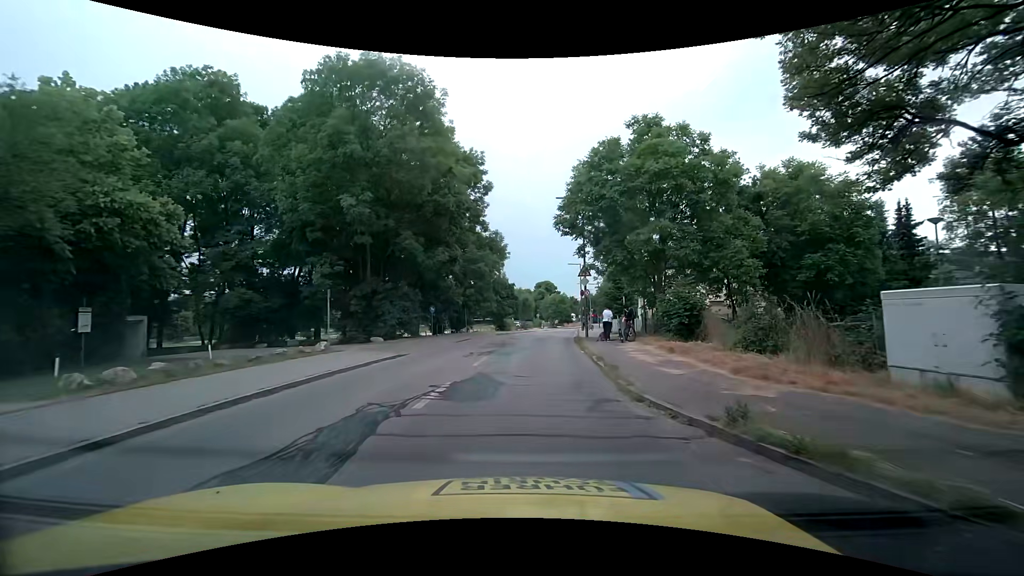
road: tertiary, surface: asphalt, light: Day
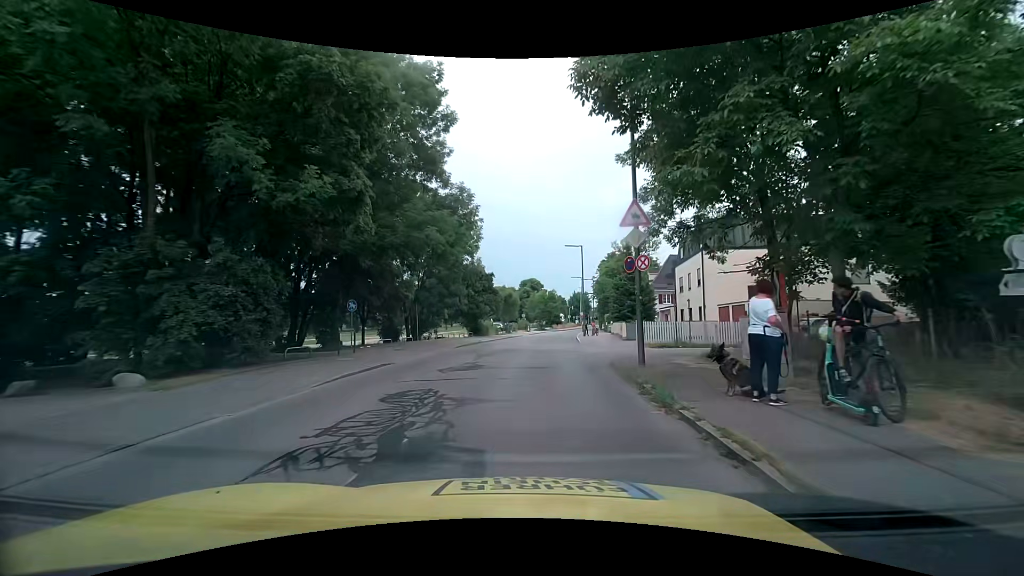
(+0.2, +16.7) m; +2°
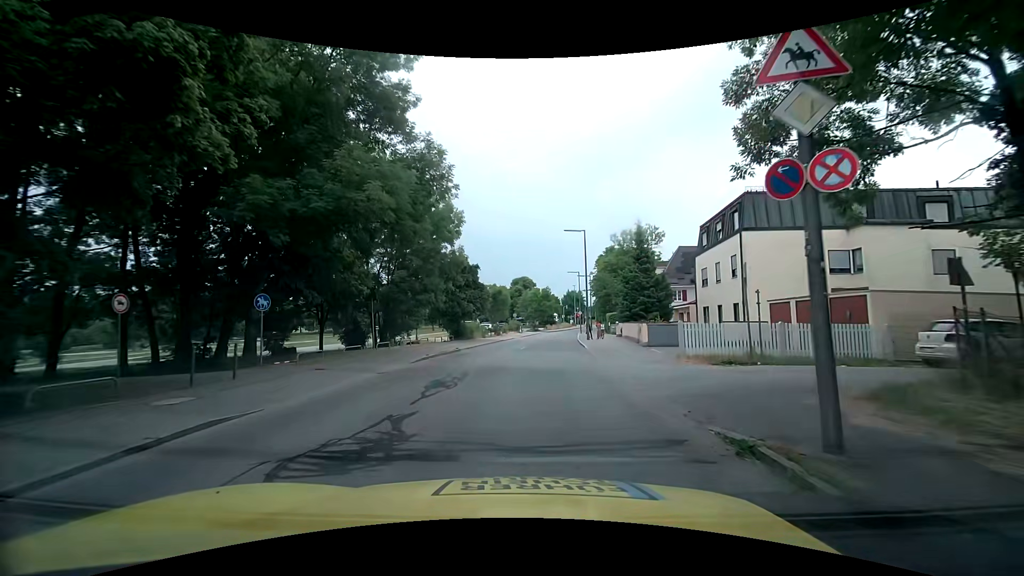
(-0.1, +8.1) m; 0°
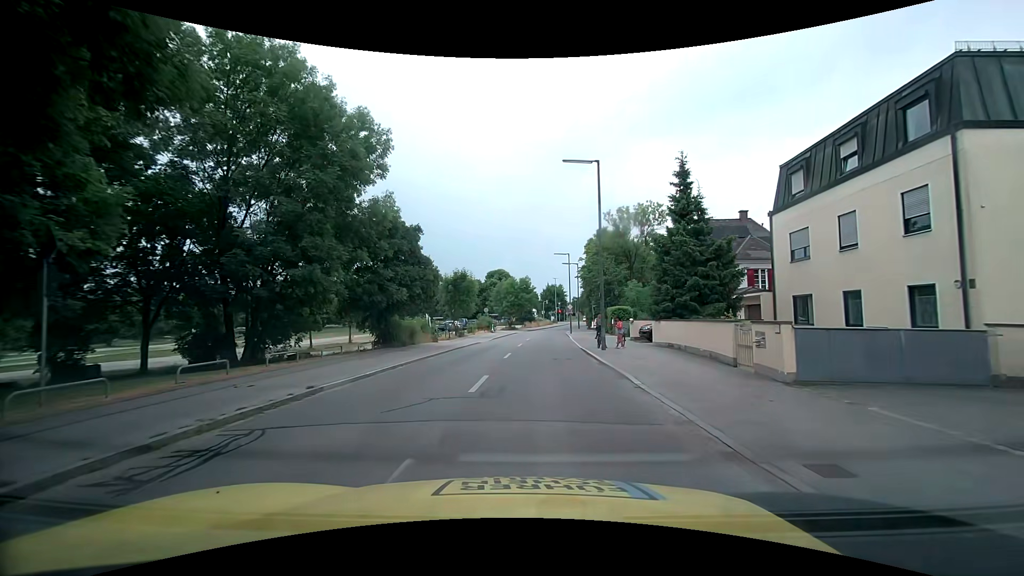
(+0.4, +16.4) m; +2°
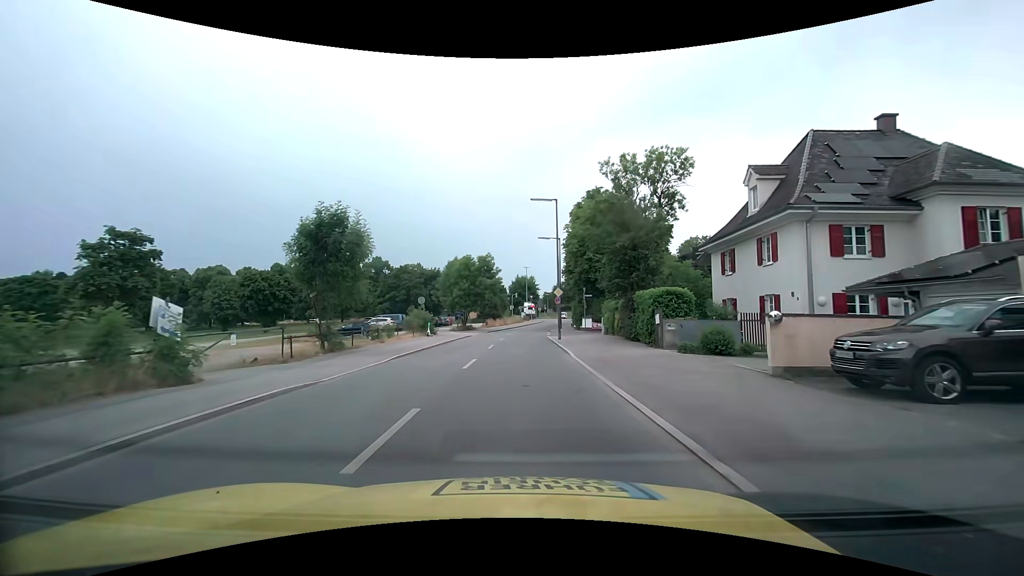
(+1.0, +23.2) m; +4°
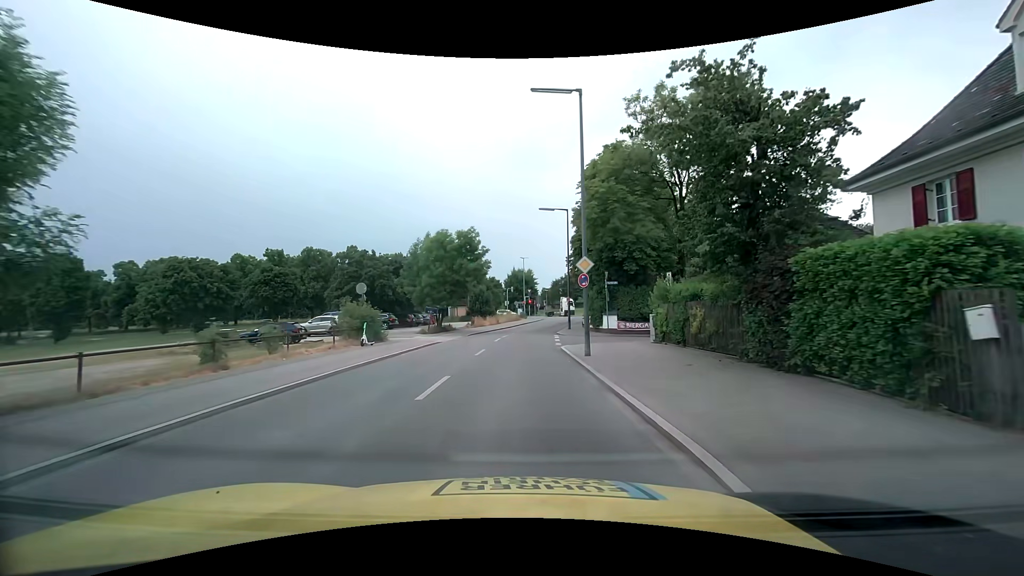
(-0.1, +14.4) m; 0°
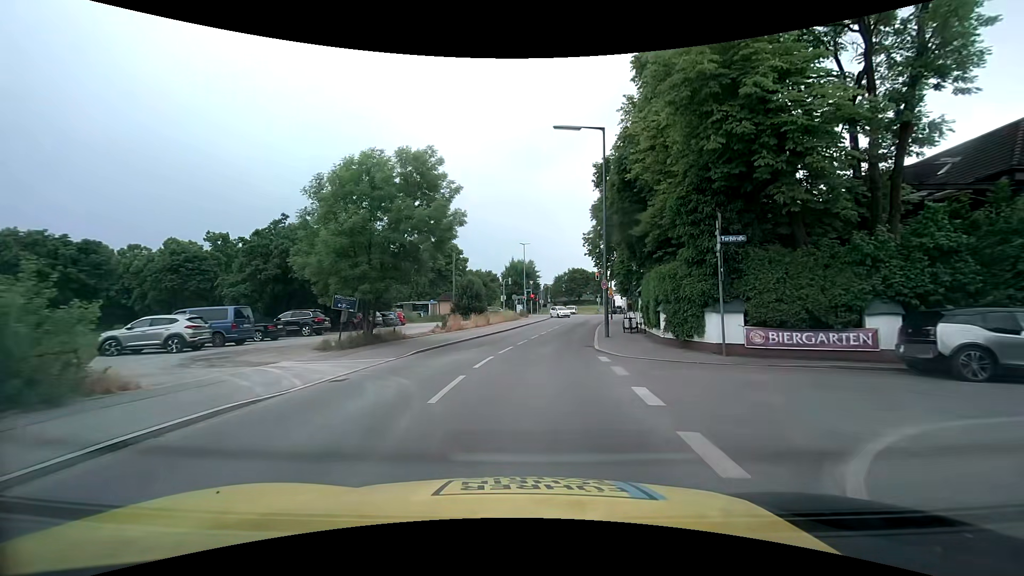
(-0.1, +18.8) m; 0°
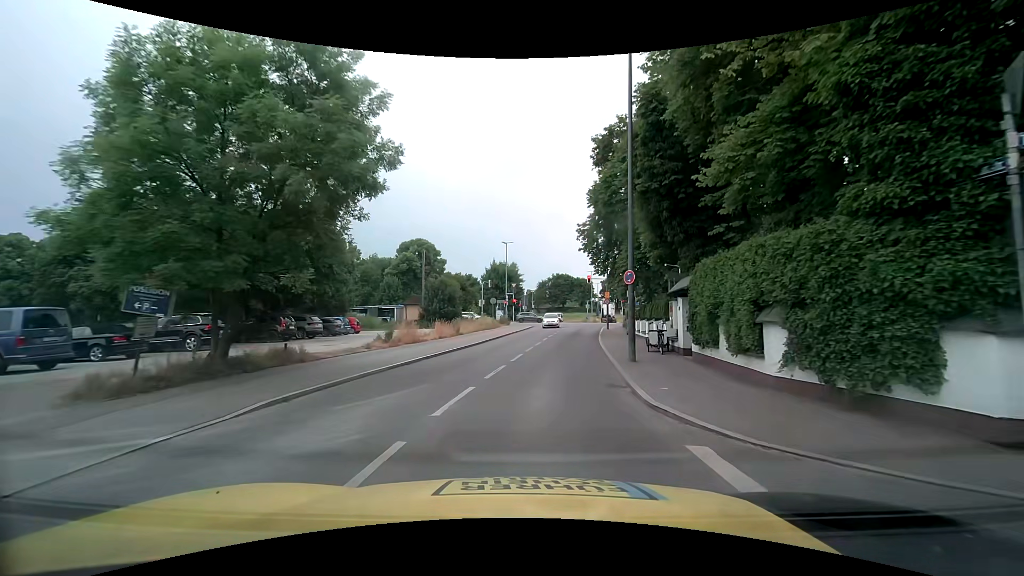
(+0.2, +9.3) m; +2°
